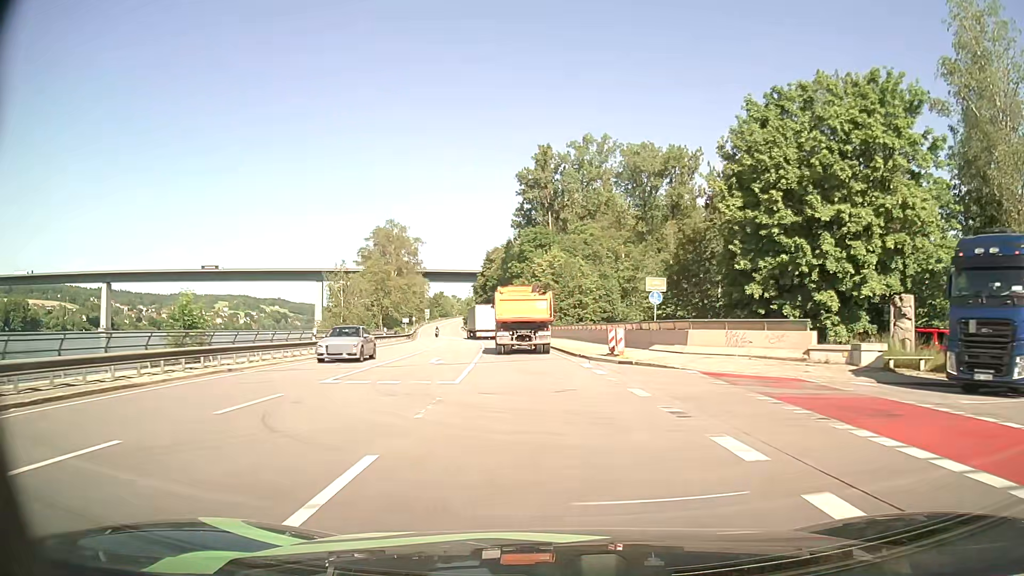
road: primary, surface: asphalt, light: Day
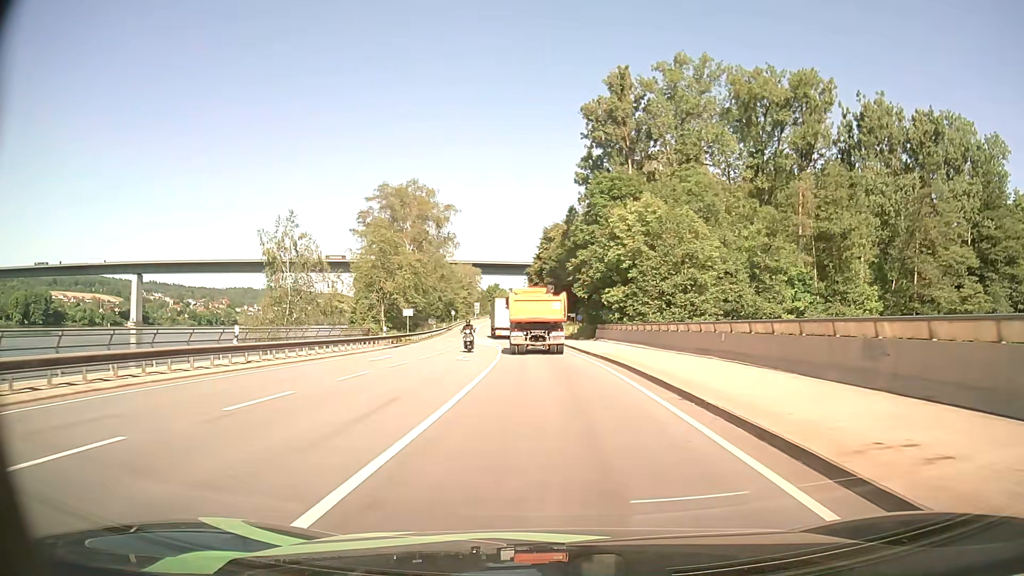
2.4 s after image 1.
(-1.6, +36.2) m; -5°
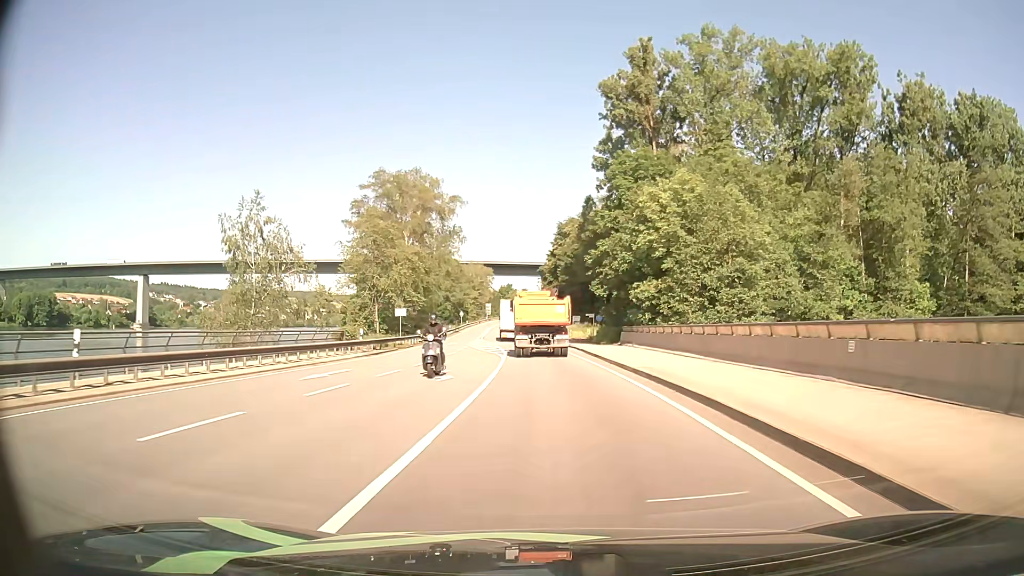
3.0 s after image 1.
(-0.1, +9.0) m; -1°
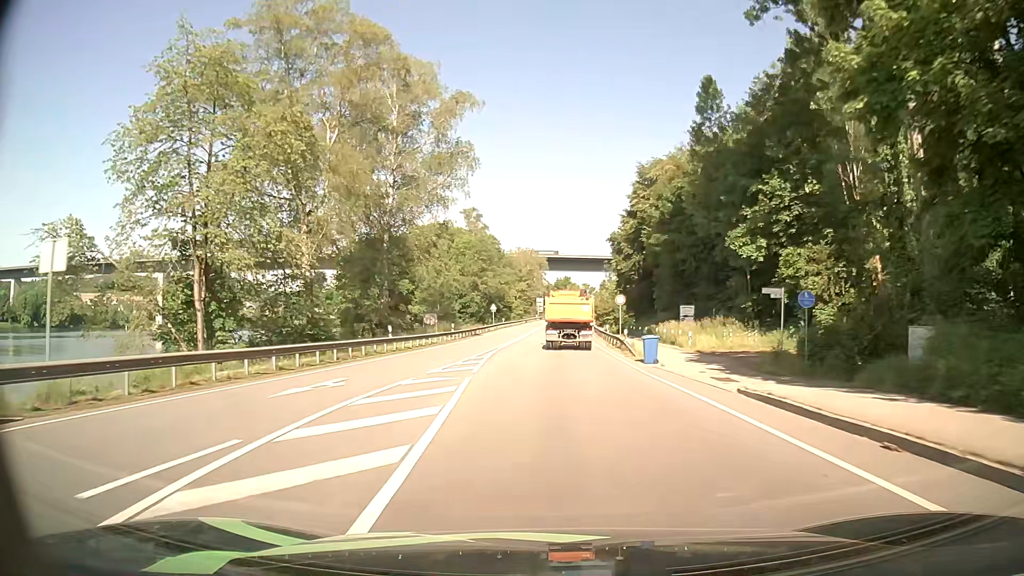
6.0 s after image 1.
(-2.0, +44.7) m; -5°
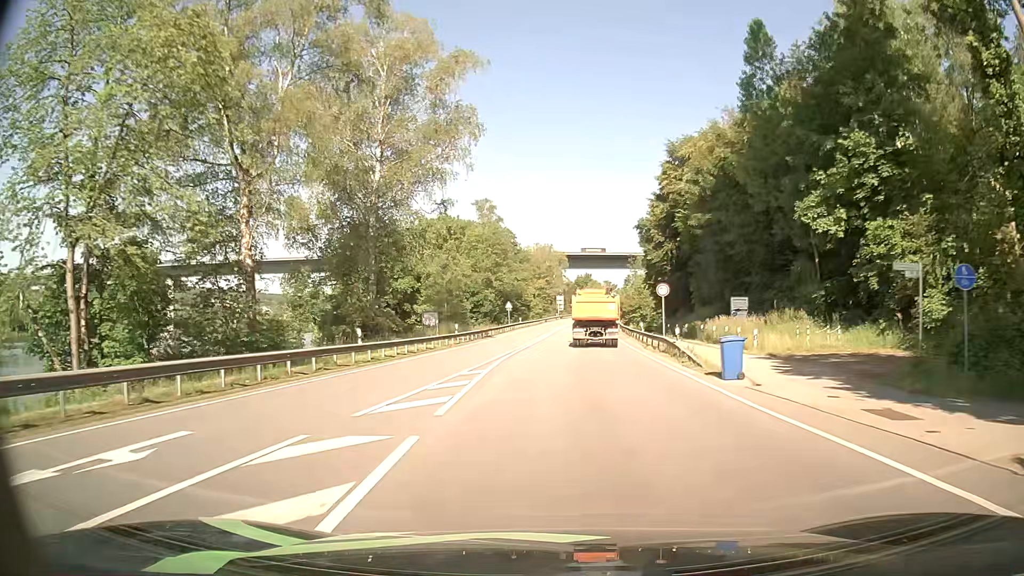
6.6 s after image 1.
(-0.2, +9.1) m; -2°
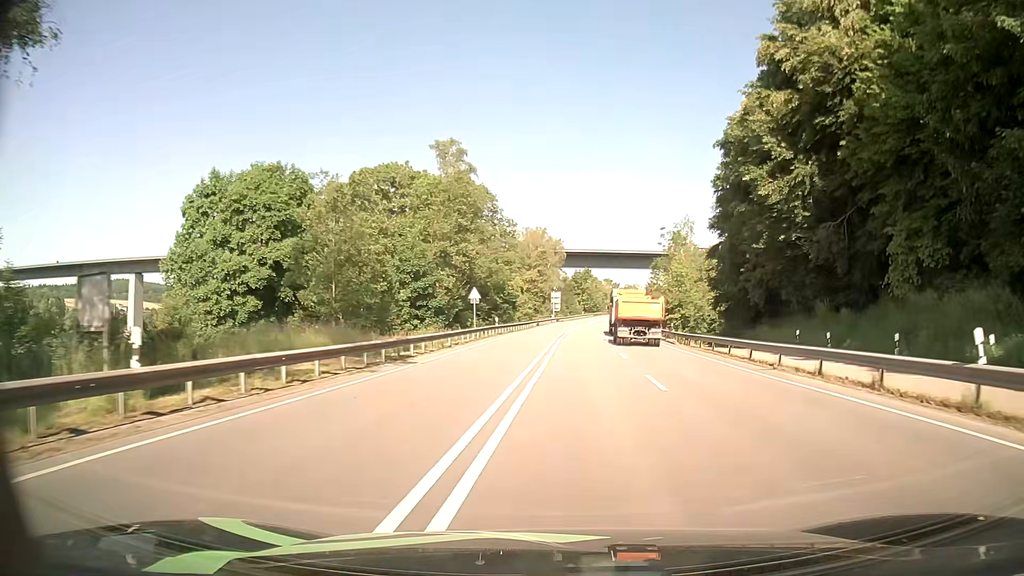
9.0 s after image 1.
(-0.8, +36.8) m; +1°
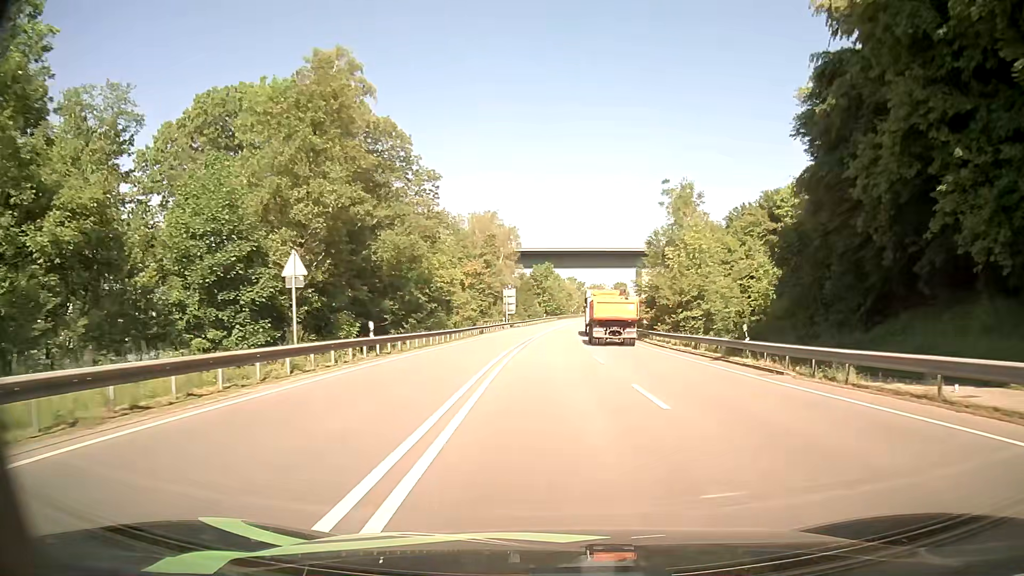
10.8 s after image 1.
(+1.0, +27.3) m; +3°
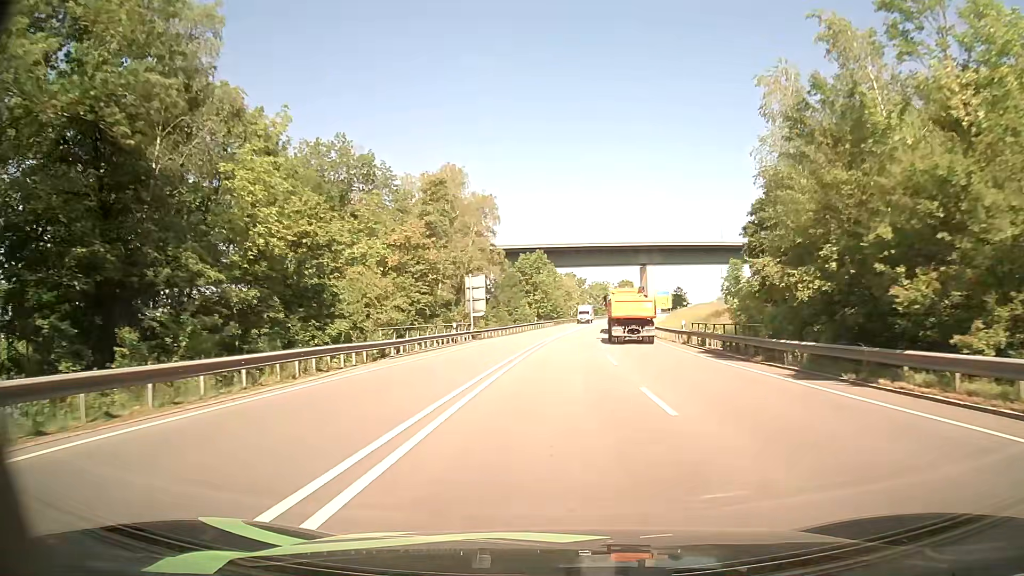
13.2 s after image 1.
(+0.2, +36.6) m; 0°
